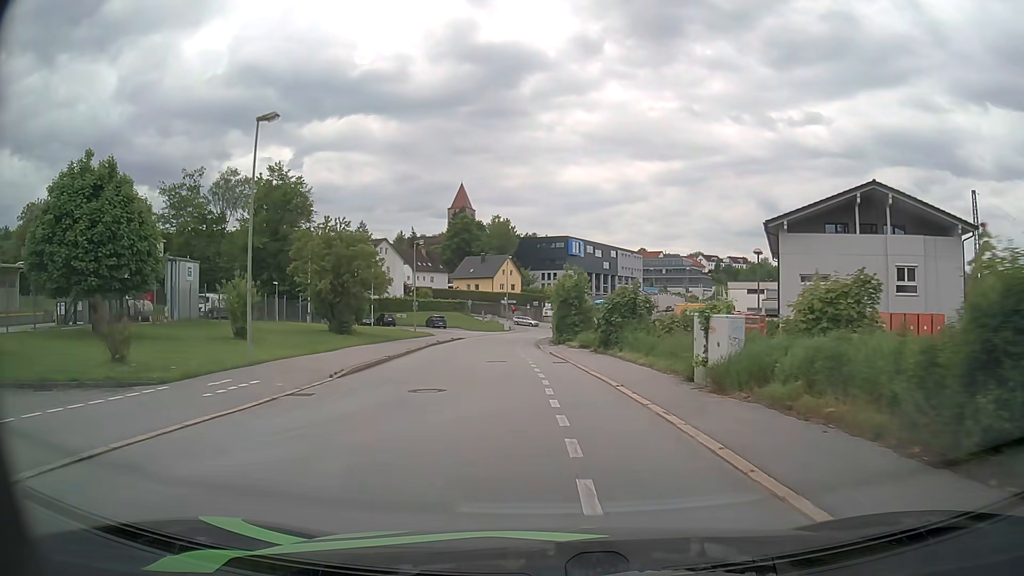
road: residential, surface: asphalt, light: Day
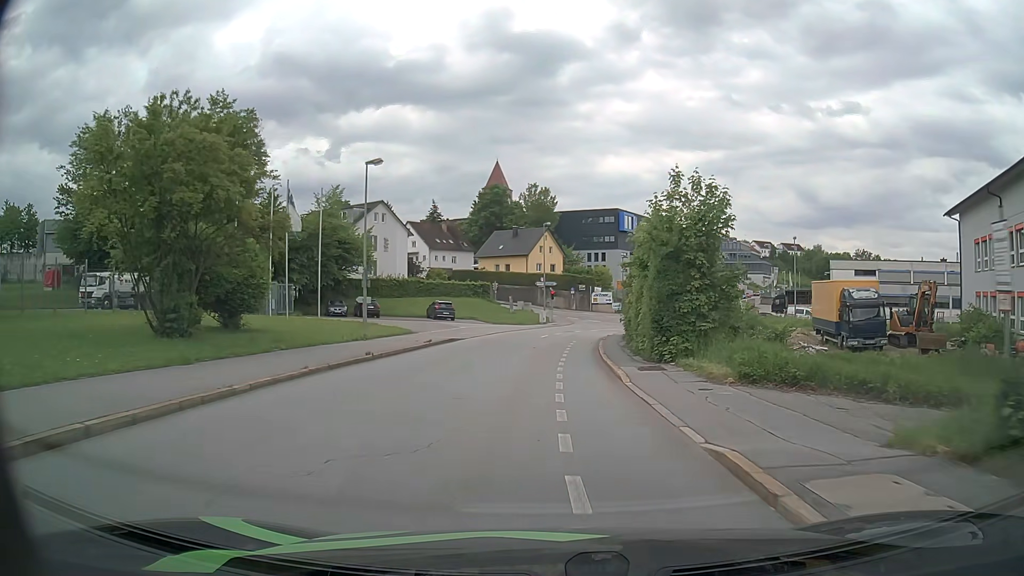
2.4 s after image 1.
(-1.0, +26.3) m; -3°
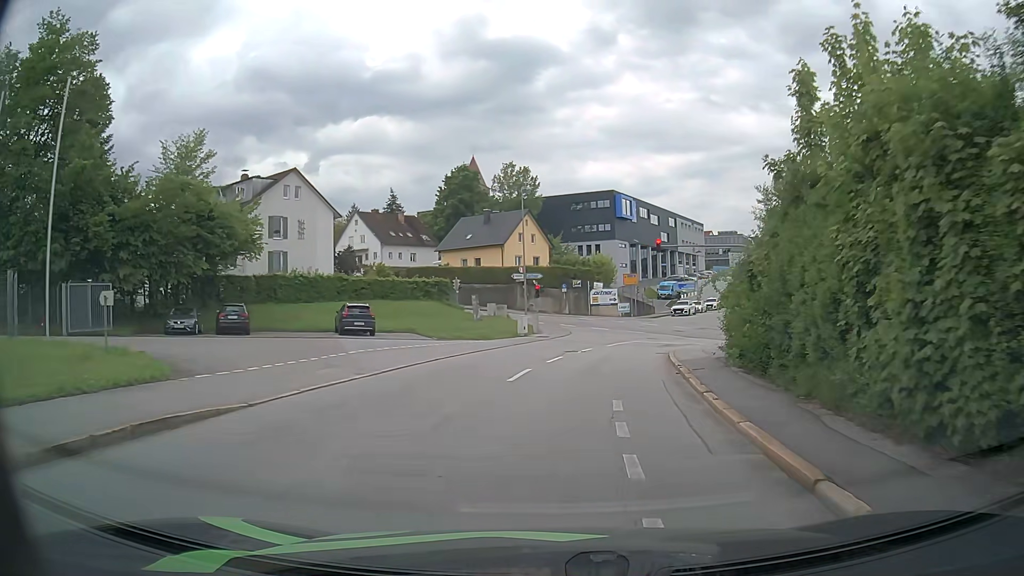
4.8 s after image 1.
(0.0, +23.4) m; +1°
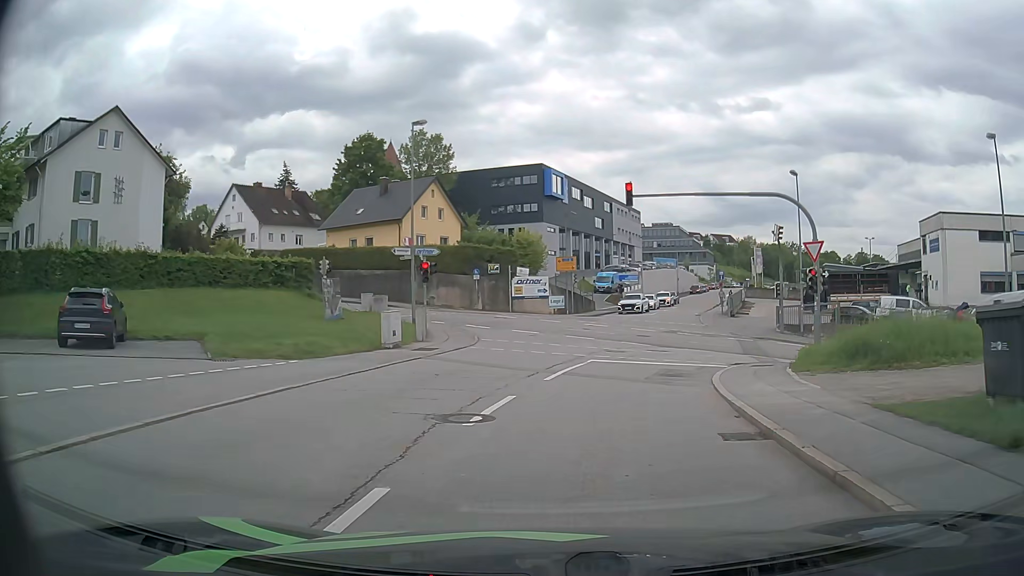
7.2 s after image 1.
(+0.9, +17.1) m; +7°
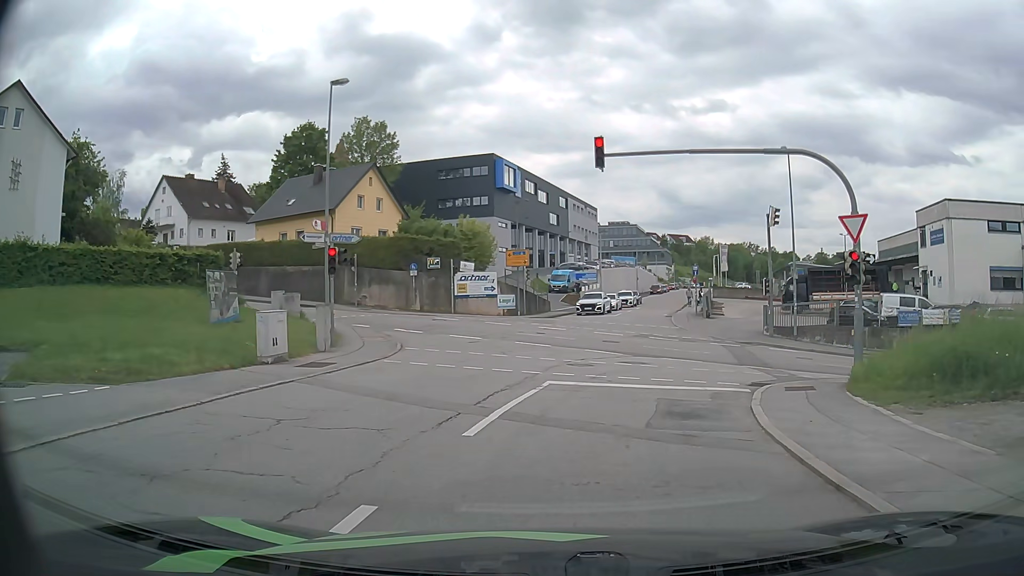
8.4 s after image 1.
(+0.2, +6.4) m; +4°
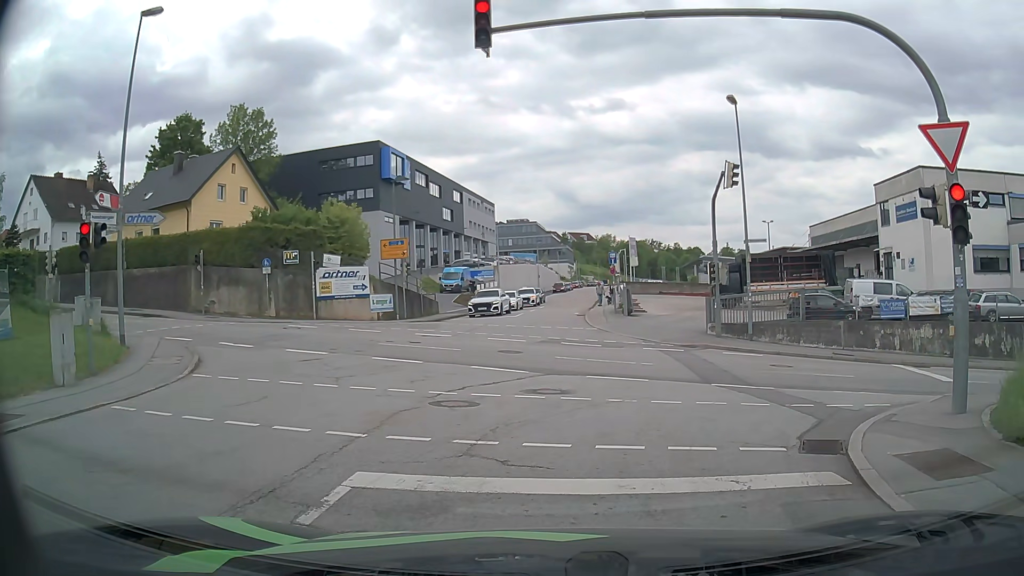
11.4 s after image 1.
(+0.5, +7.8) m; +9°
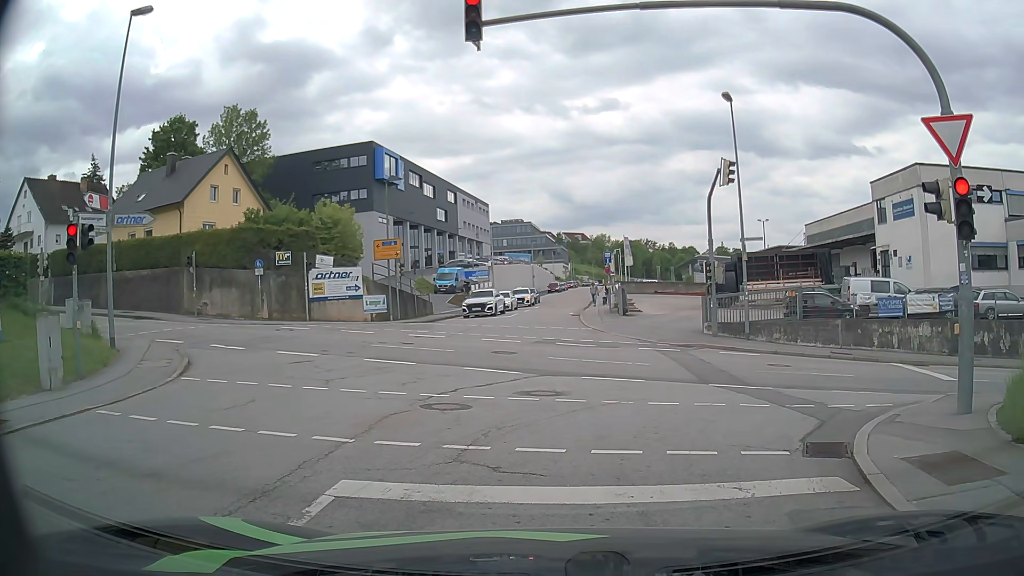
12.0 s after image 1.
(0.0, +0.3) m; 0°
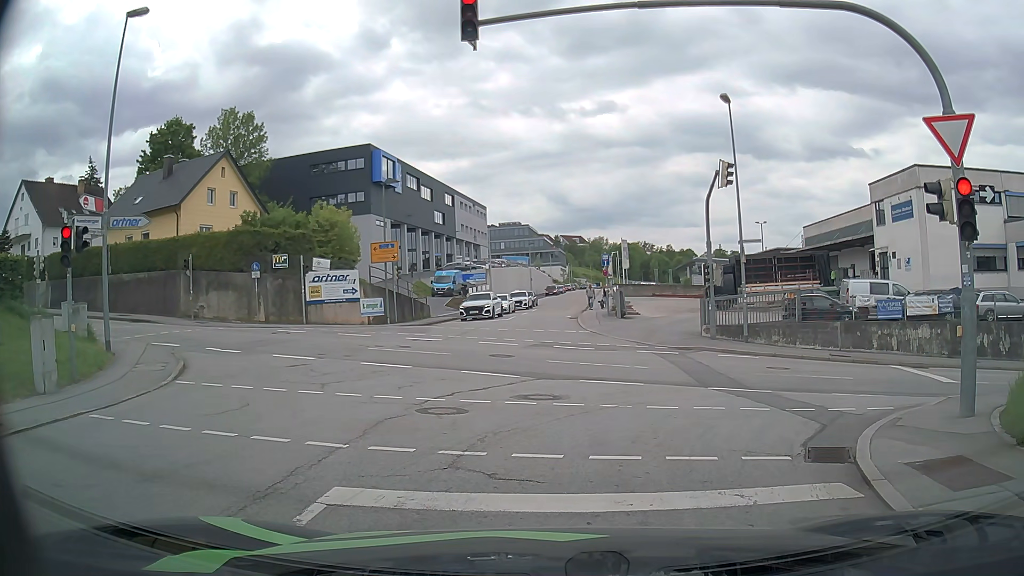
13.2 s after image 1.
(0.0, +0.2) m; 0°
